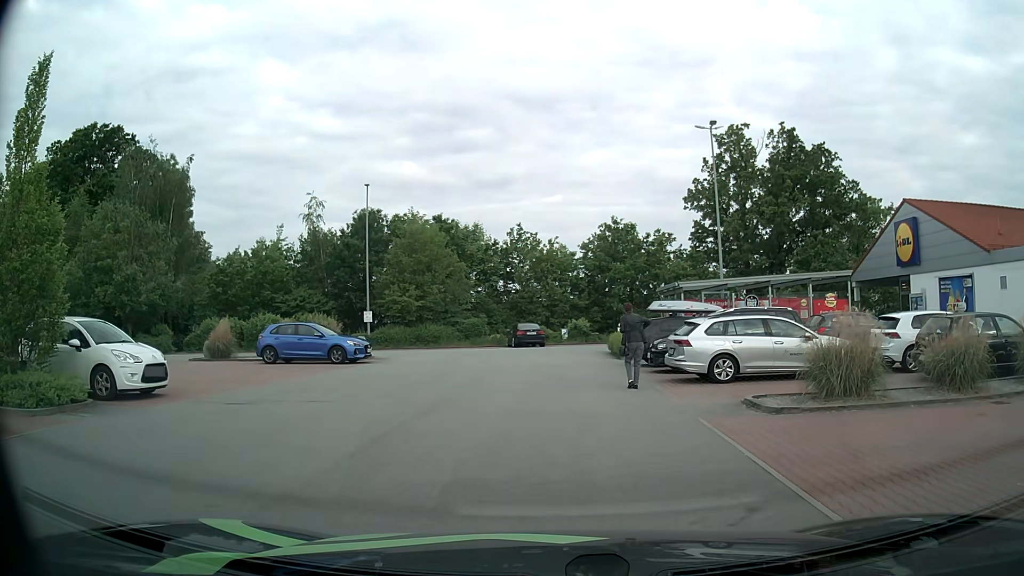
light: Day
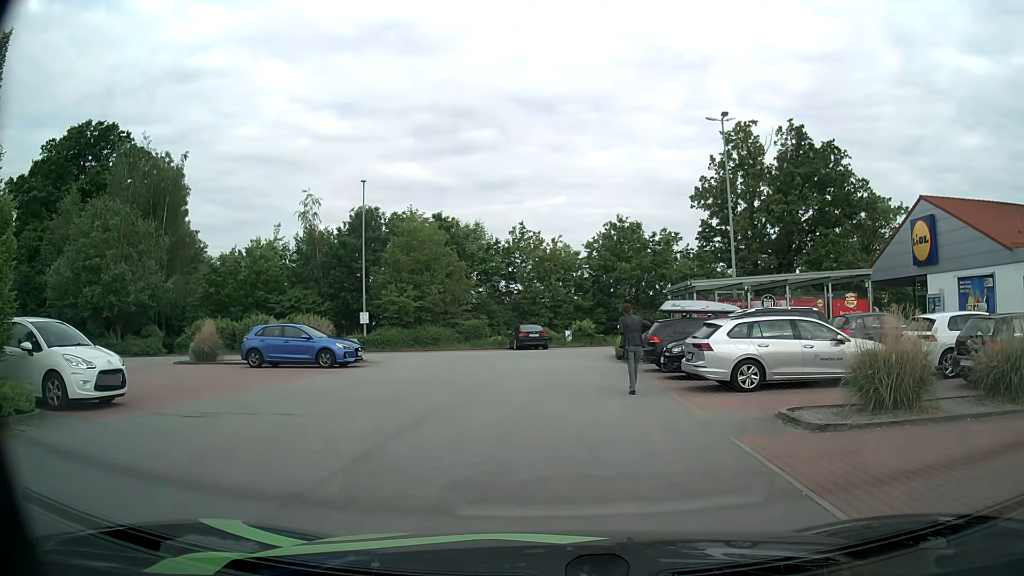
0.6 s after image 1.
(0.0, +1.6) m; -1°
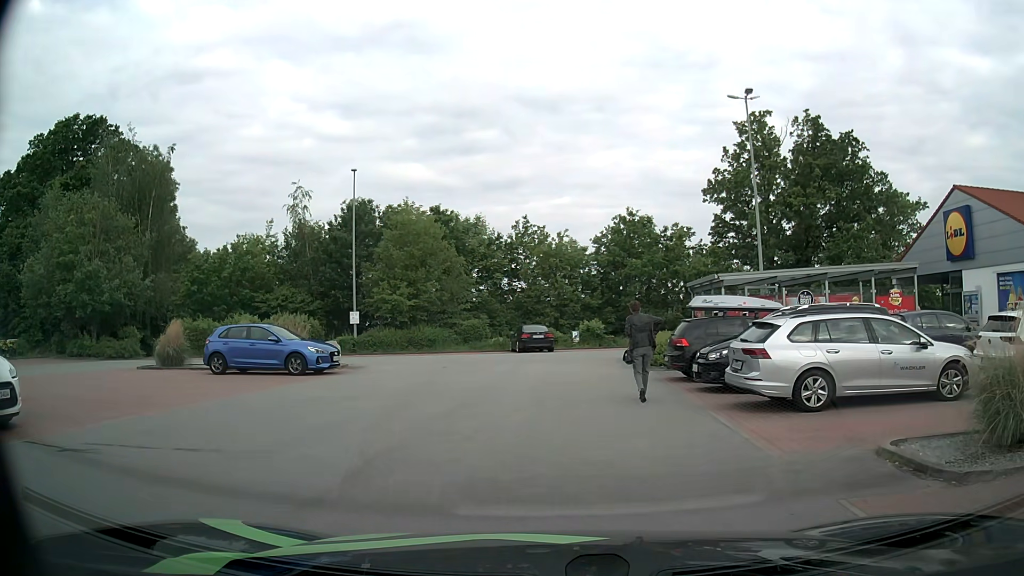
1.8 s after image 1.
(0.0, +3.1) m; -1°
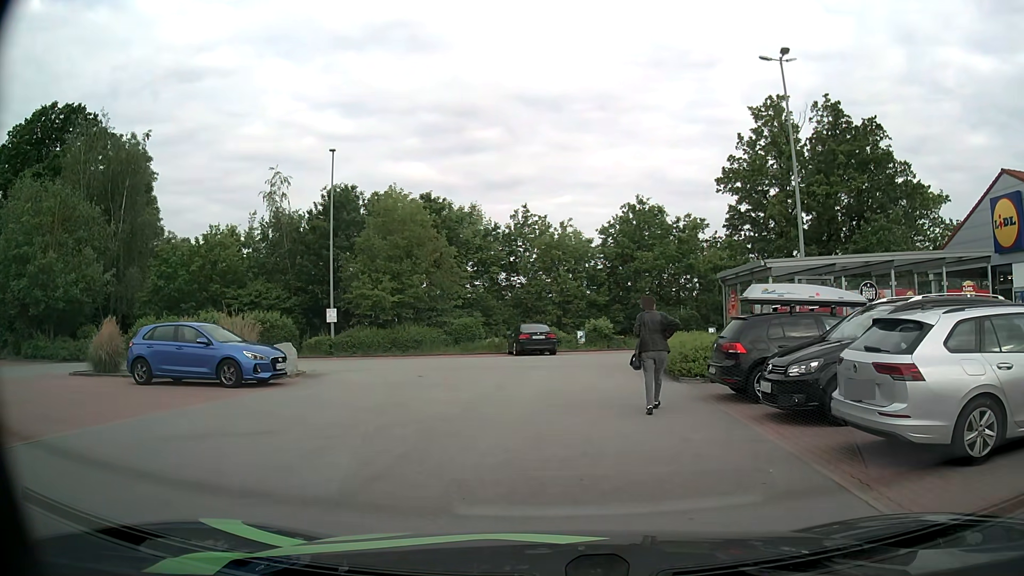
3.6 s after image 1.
(0.0, +4.2) m; 0°
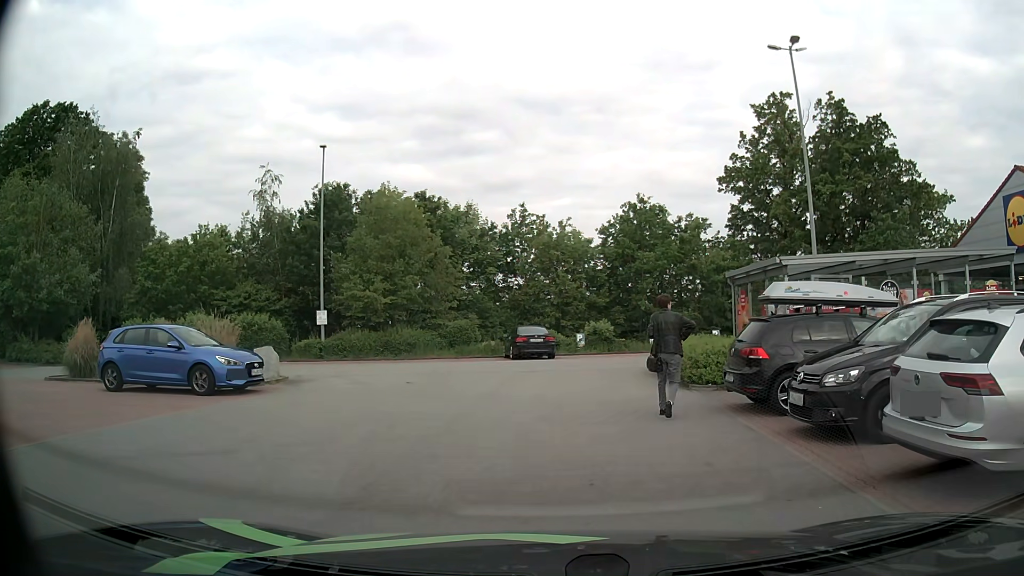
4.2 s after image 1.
(0.0, +1.2) m; +1°
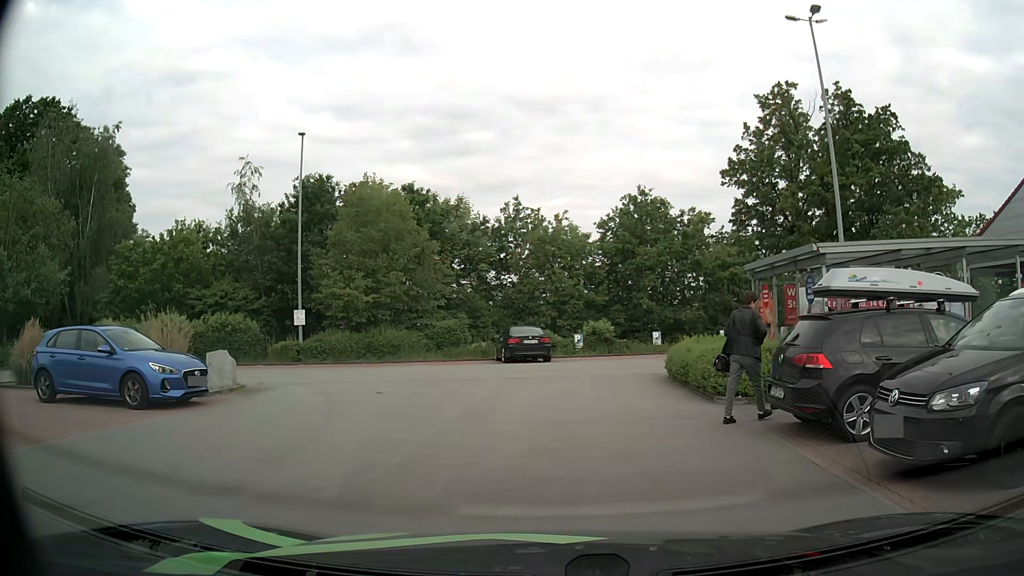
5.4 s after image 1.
(0.0, +2.4) m; 0°
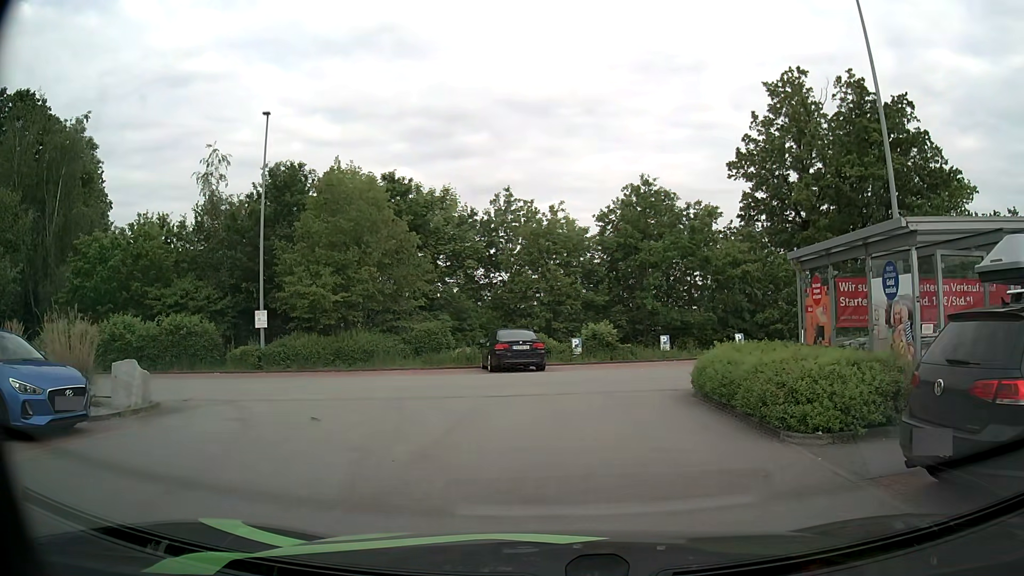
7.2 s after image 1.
(0.0, +3.6) m; +2°
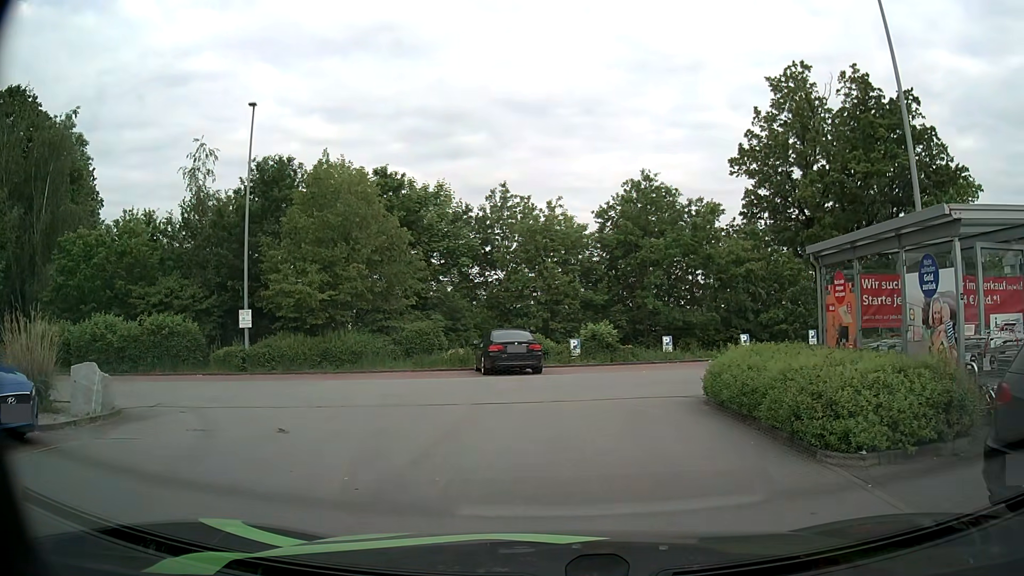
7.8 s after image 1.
(0.0, +1.2) m; -2°
